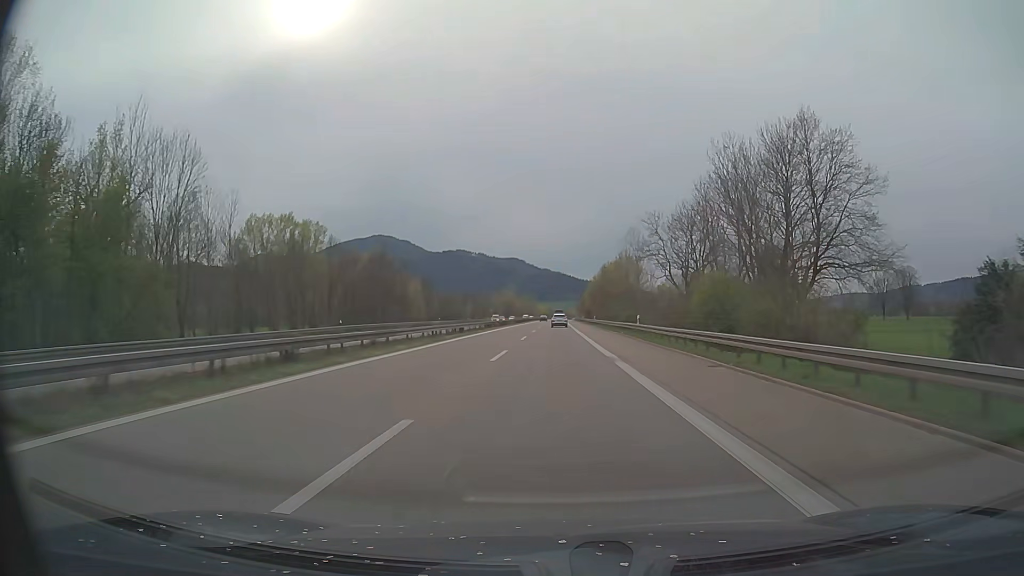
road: trunk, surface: asphalt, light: Day
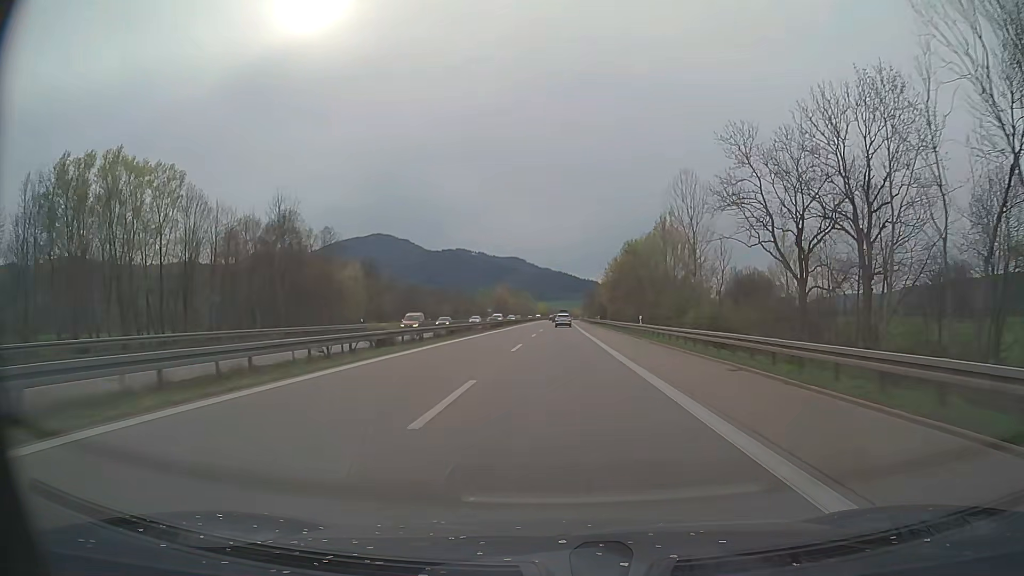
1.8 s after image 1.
(0.0, +46.7) m; 0°
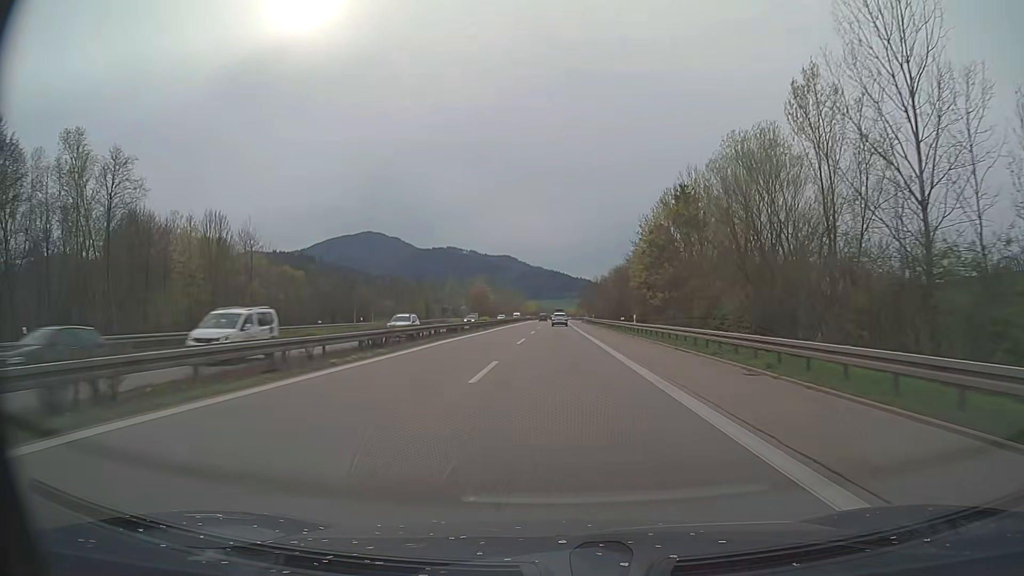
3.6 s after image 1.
(+0.2, +46.7) m; +1°
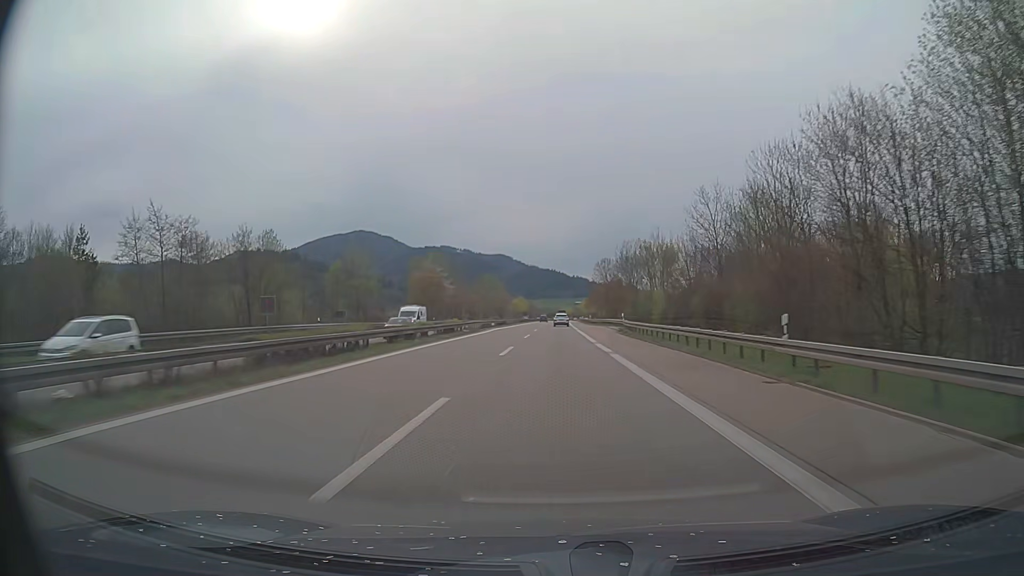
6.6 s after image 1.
(+0.4, +77.8) m; 0°
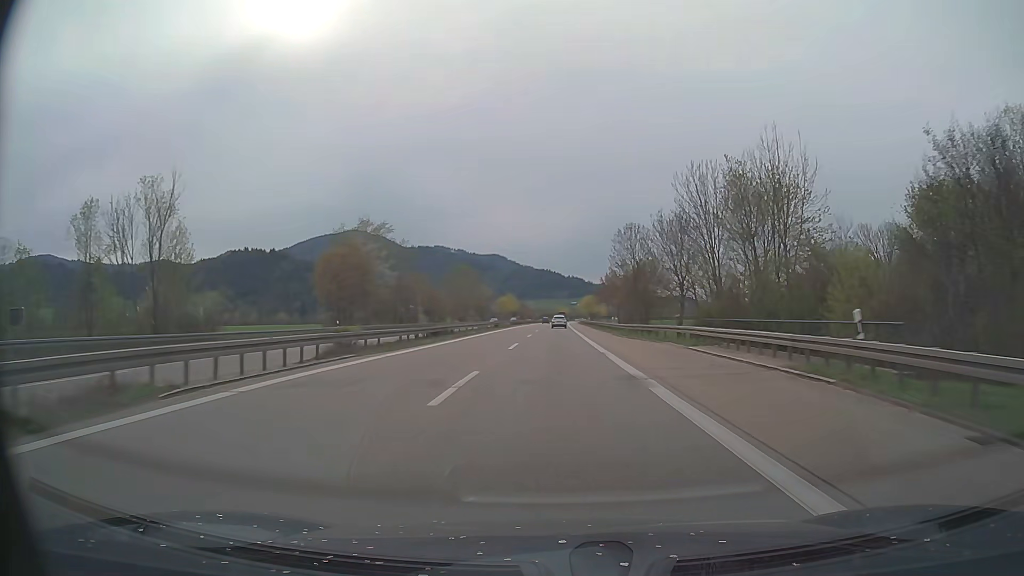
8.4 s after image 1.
(+0.1, +46.7) m; 0°
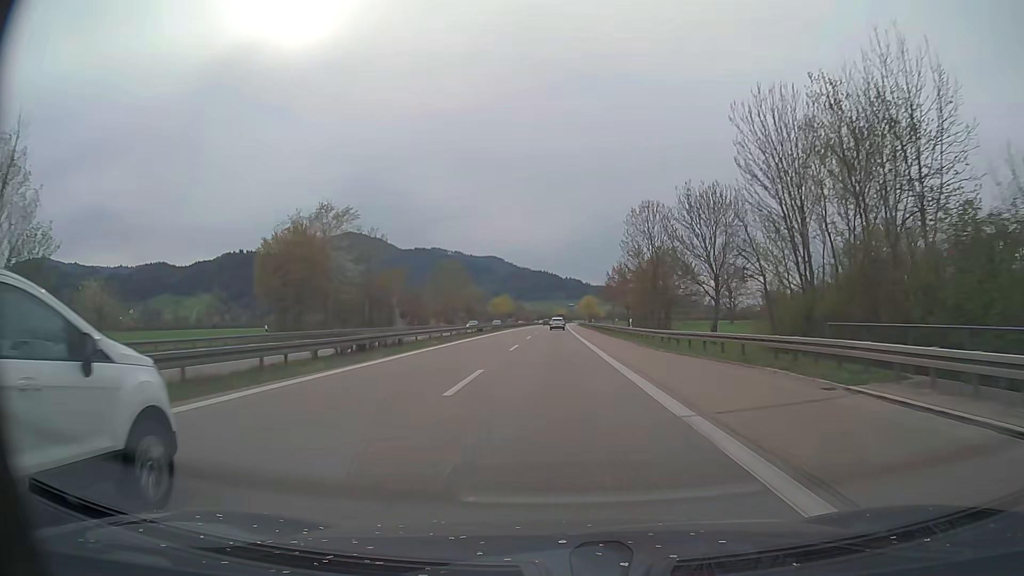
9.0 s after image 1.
(0.0, +15.6) m; 0°
(0, +10) (0, +20) (0, +30) (0, +40) (0, +50) (0, +60) (0, +70) (0, +80) (+1, +90) (+1, +100) m
